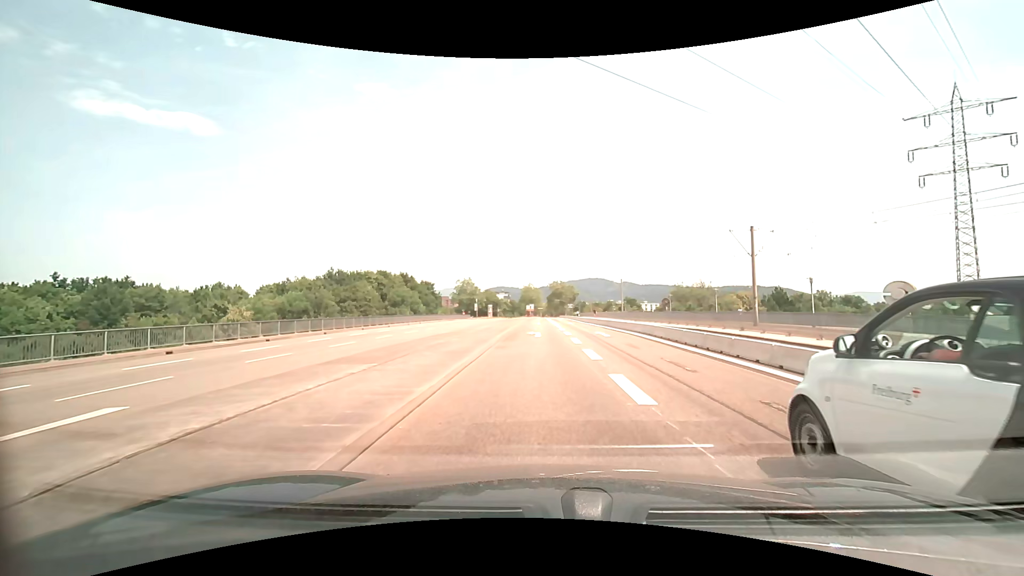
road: secondary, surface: asphalt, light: Day
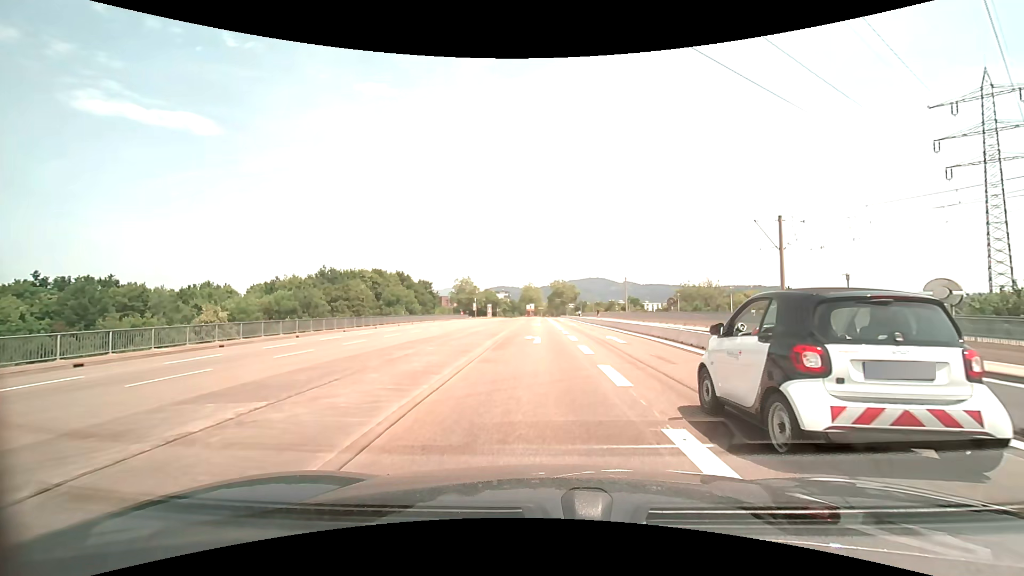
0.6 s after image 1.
(0.0, +4.4) m; 0°
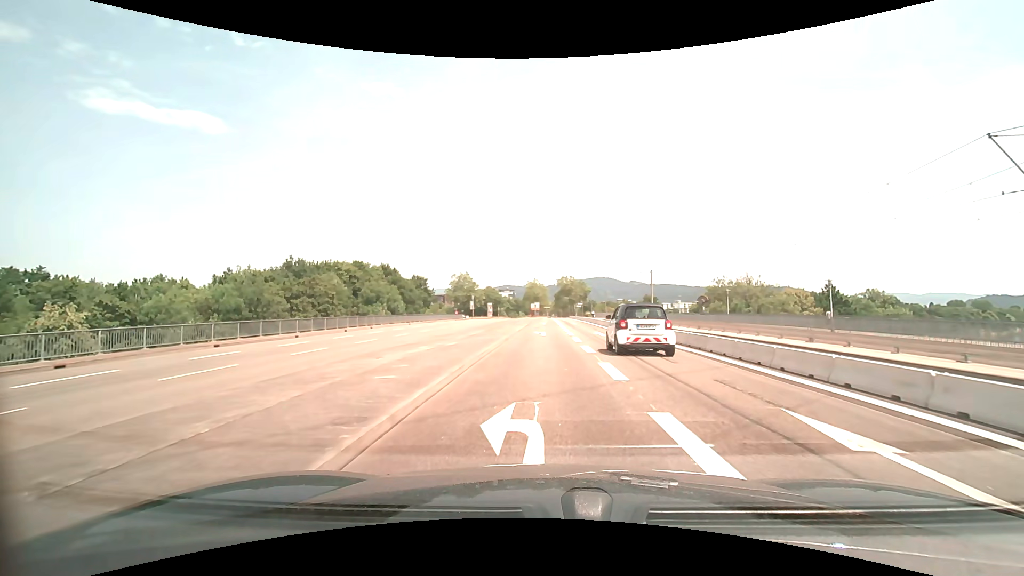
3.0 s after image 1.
(-0.2, +17.1) m; -1°
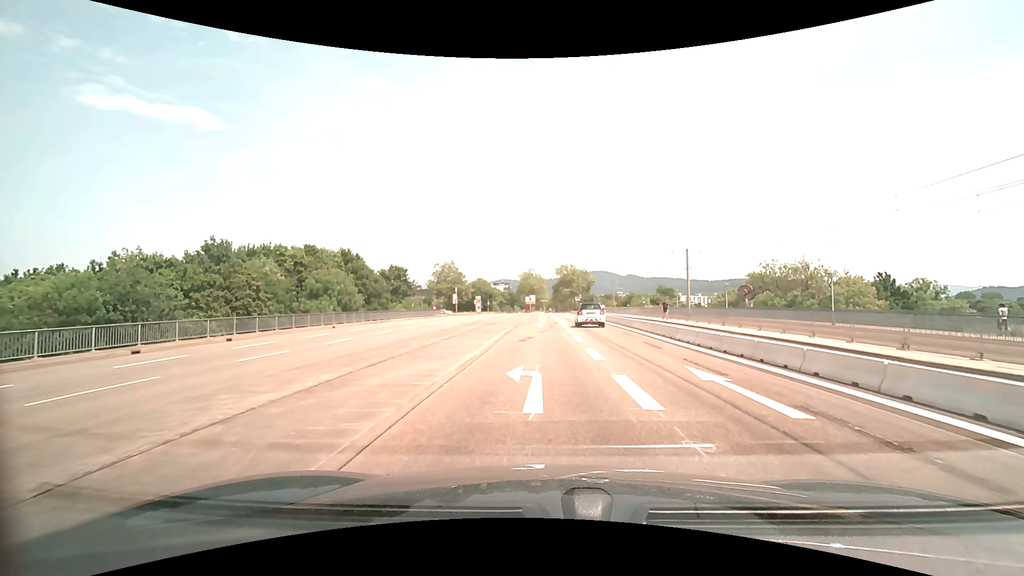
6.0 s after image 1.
(0.0, +20.8) m; +1°
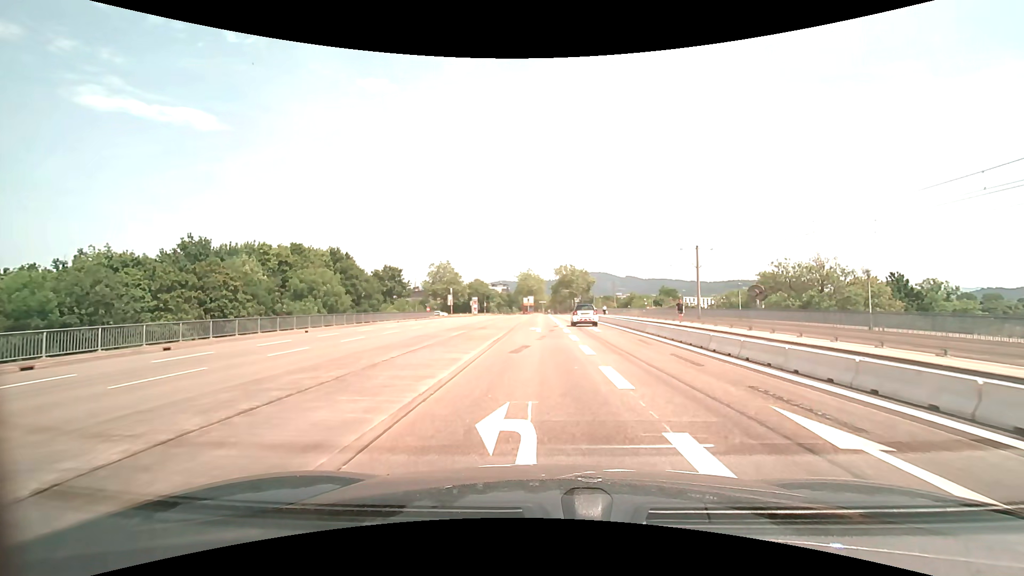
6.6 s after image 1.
(0.0, +4.2) m; 0°
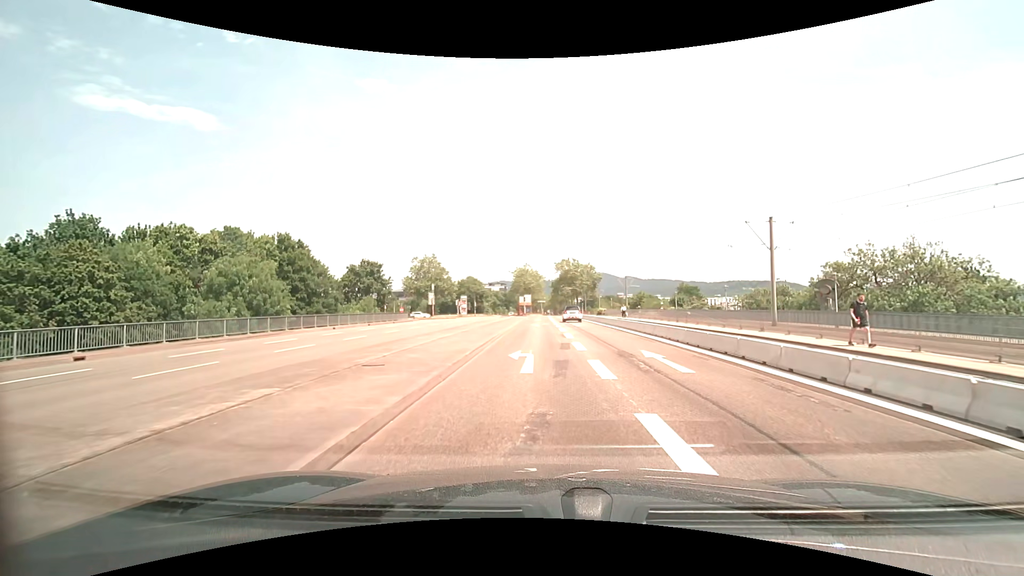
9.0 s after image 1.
(+0.1, +17.1) m; 0°
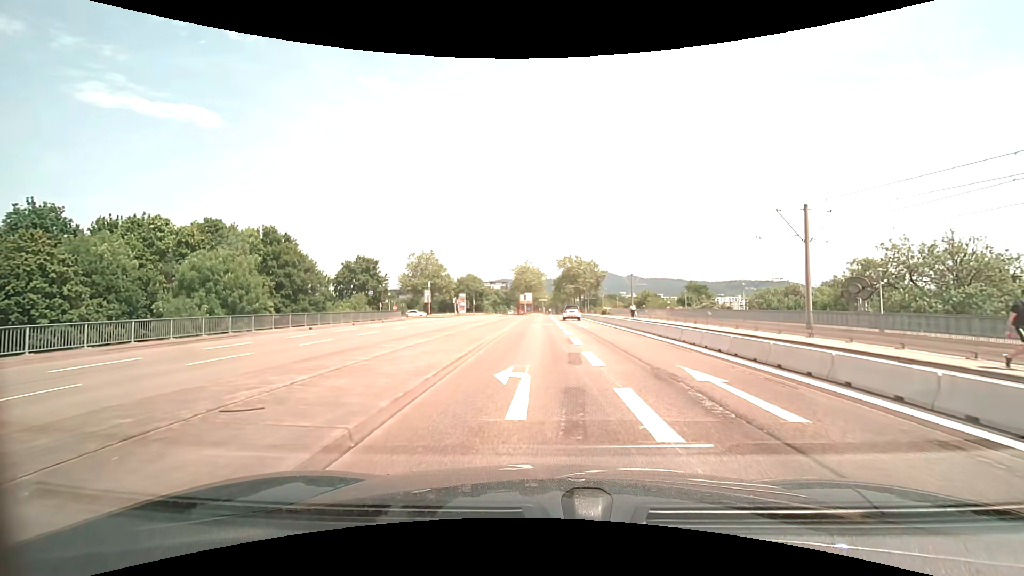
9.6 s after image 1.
(0.0, +4.3) m; 0°
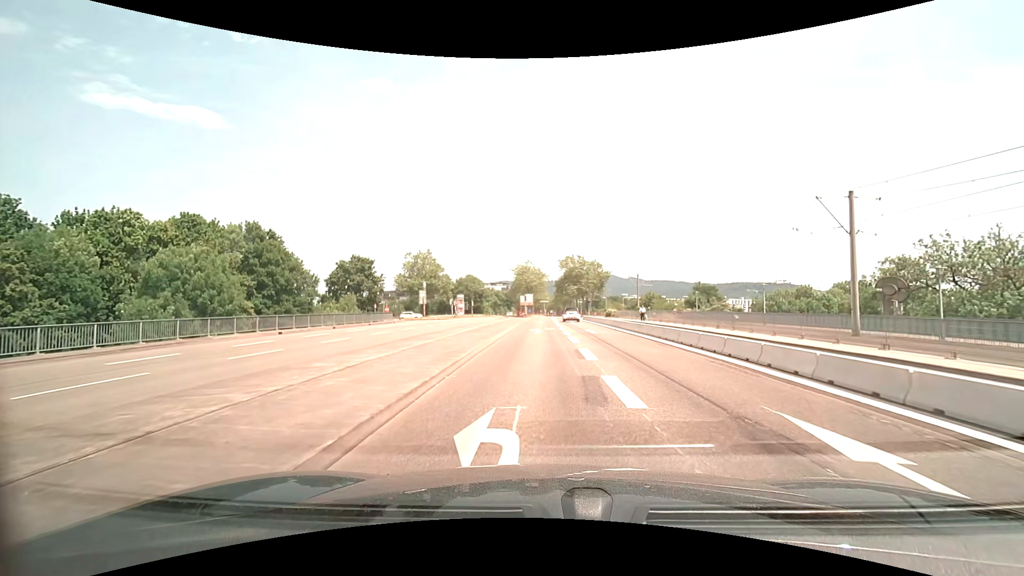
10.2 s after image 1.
(0.0, +4.3) m; 0°
(0, +10) (0, +20) (0, +30) (0, +40) (0, +50) (0, +60) (0, +70) (0, +80) (-3, +90) (-10, +96) m
